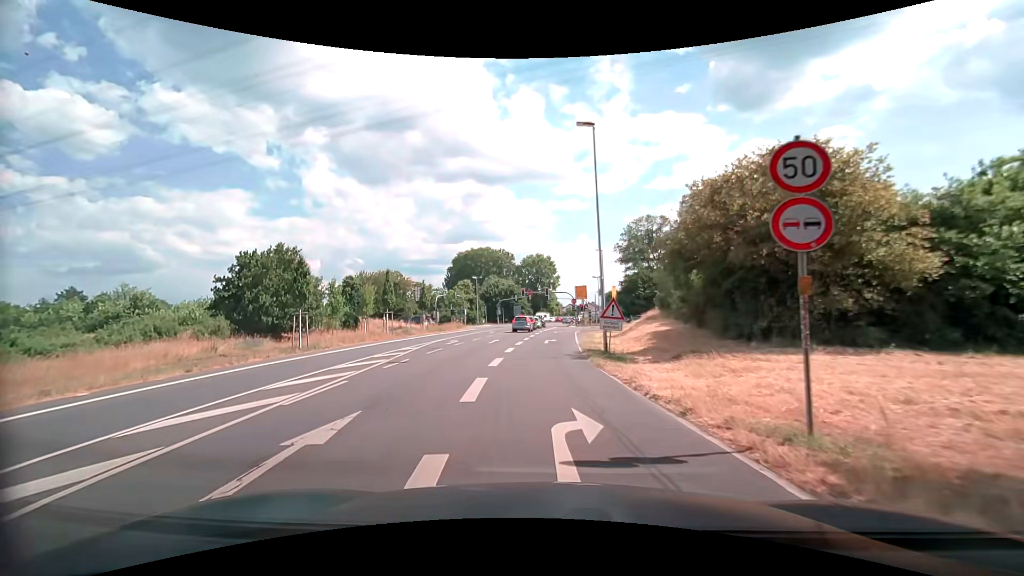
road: tertiary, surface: asphalt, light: Day
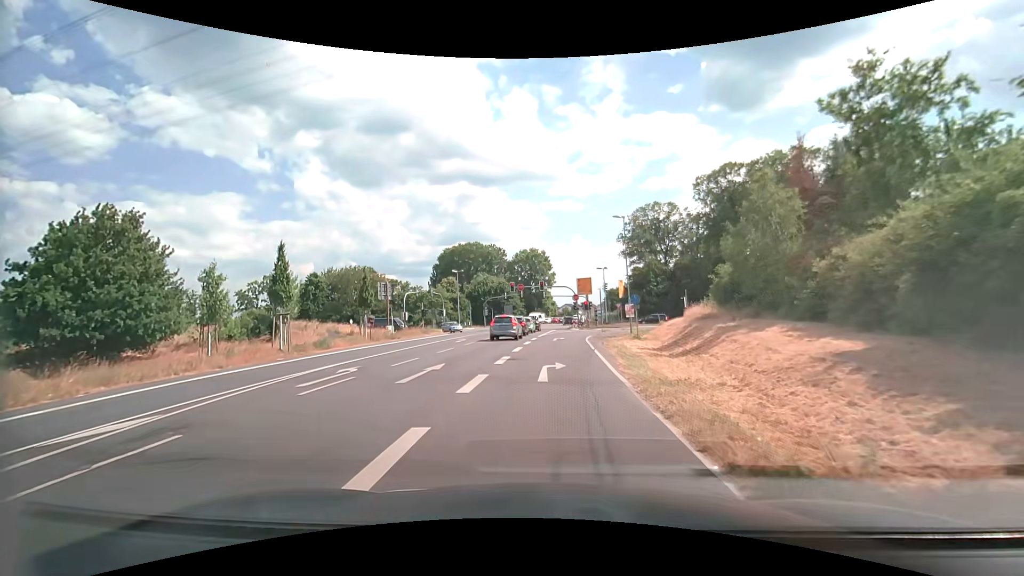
(+0.4, +16.7) m; +2°
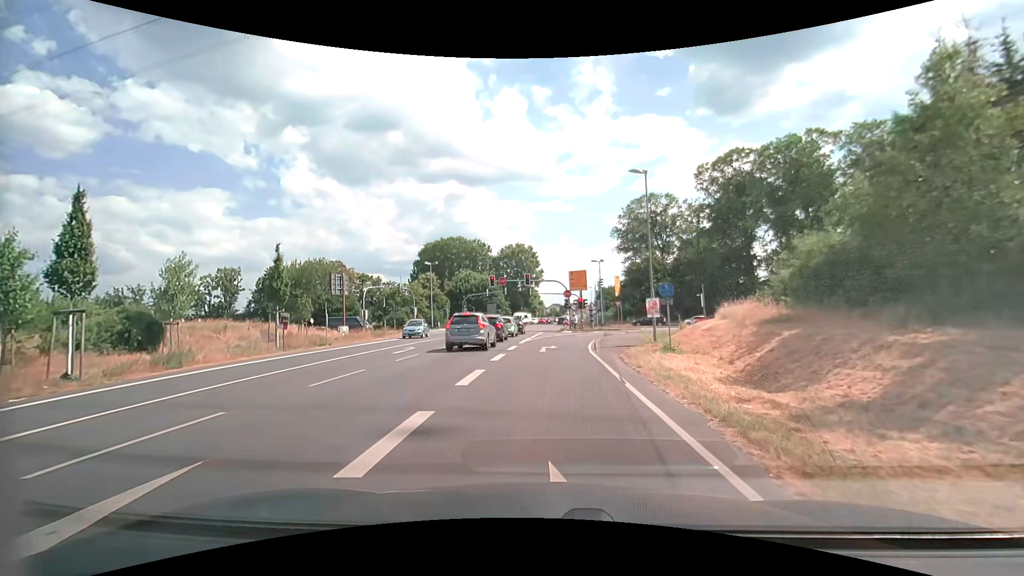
(+0.1, +10.8) m; +1°
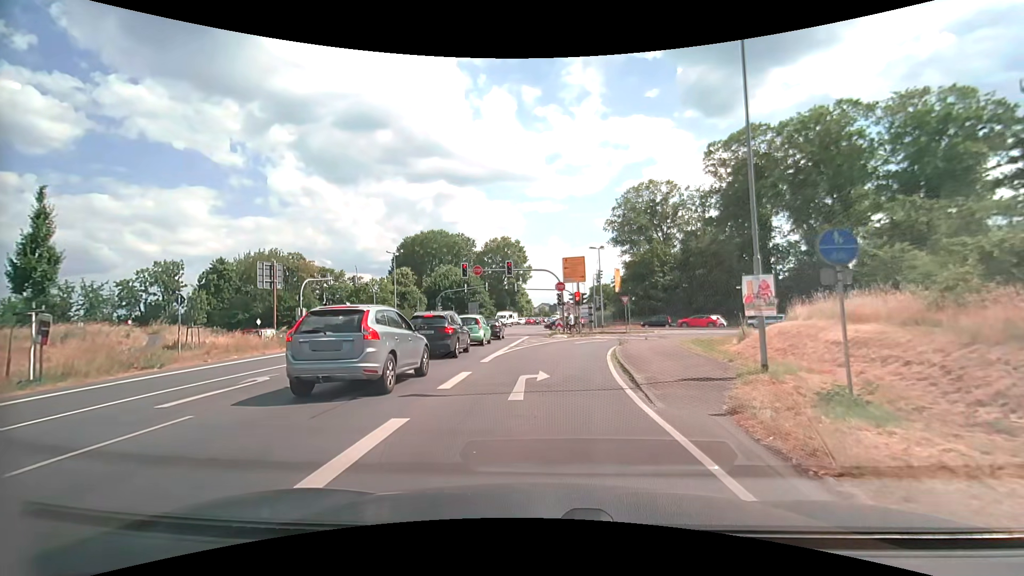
(+0.3, +12.4) m; +2°
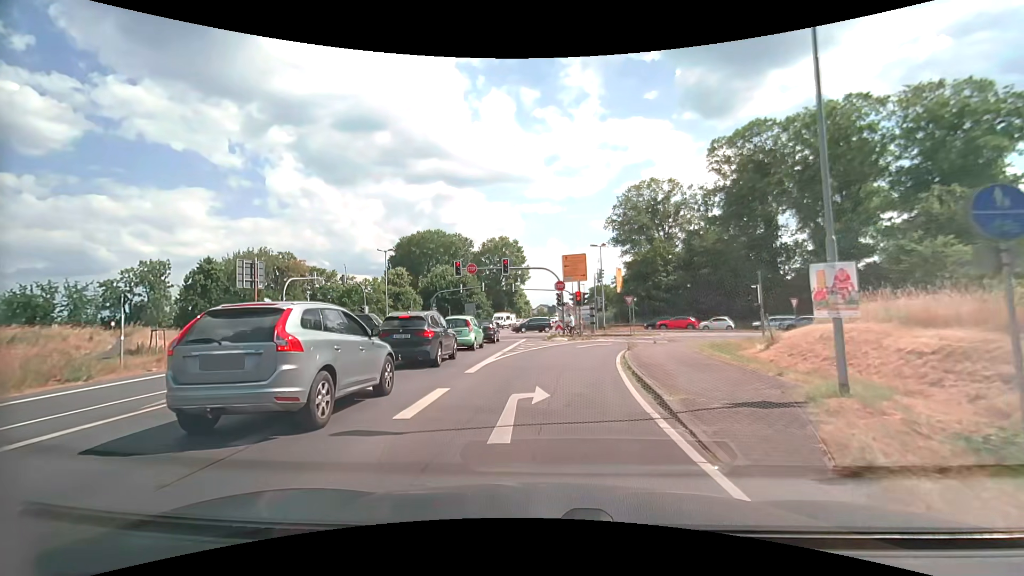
(0.0, +2.8) m; 0°
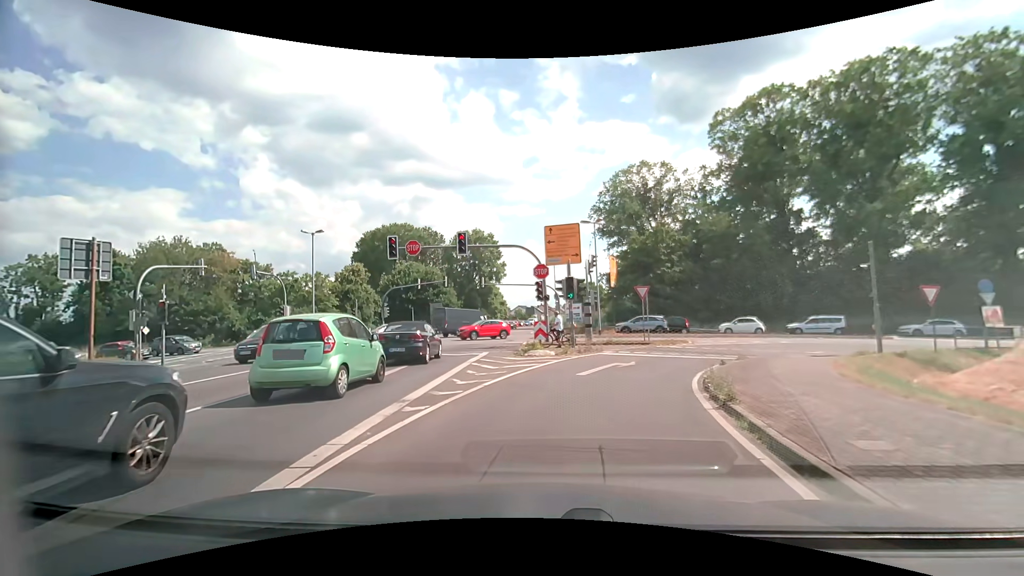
(+0.3, +13.3) m; +3°
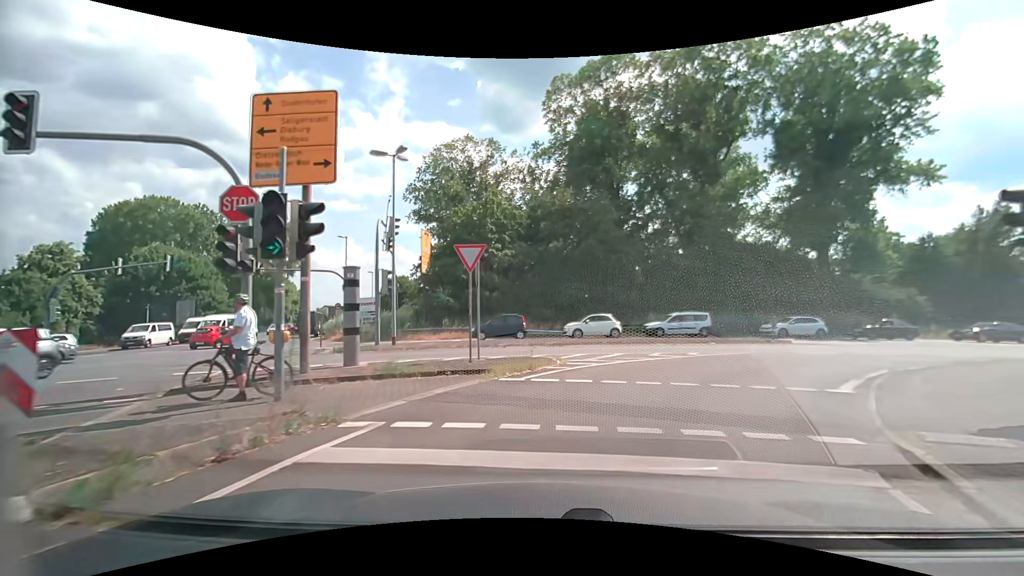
(+1.9, +15.7) m; +19°
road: tertiary_link
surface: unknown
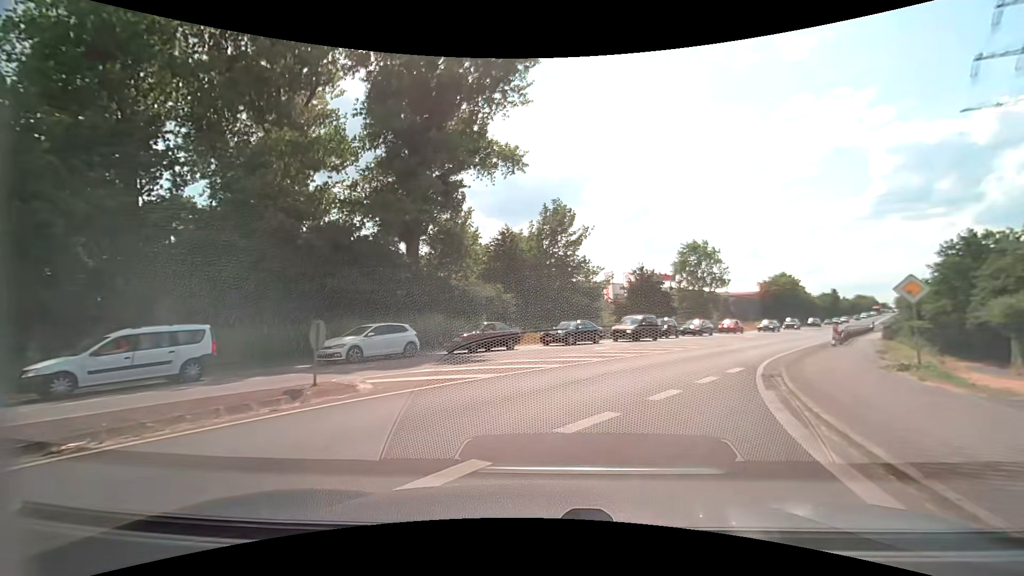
(+6.6, +16.6) m; +43°
(+2, +10) (+6, +19) (+11, +28) (+16, +36) (+22, +44) (+27, +53) (+33, +61) (+39, +69) (+44, +77) (+50, +86) m
